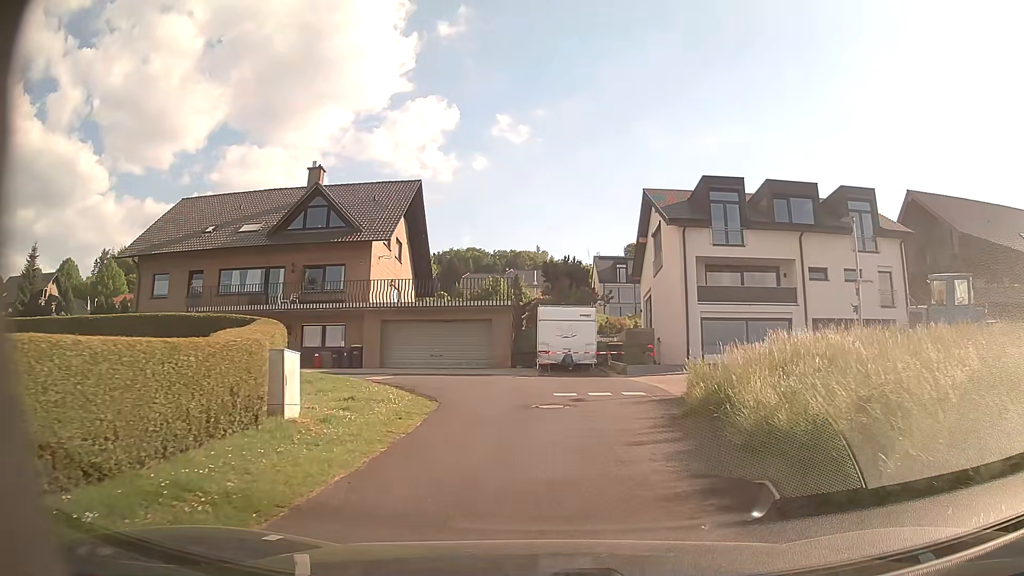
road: residential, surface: asphalt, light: Day
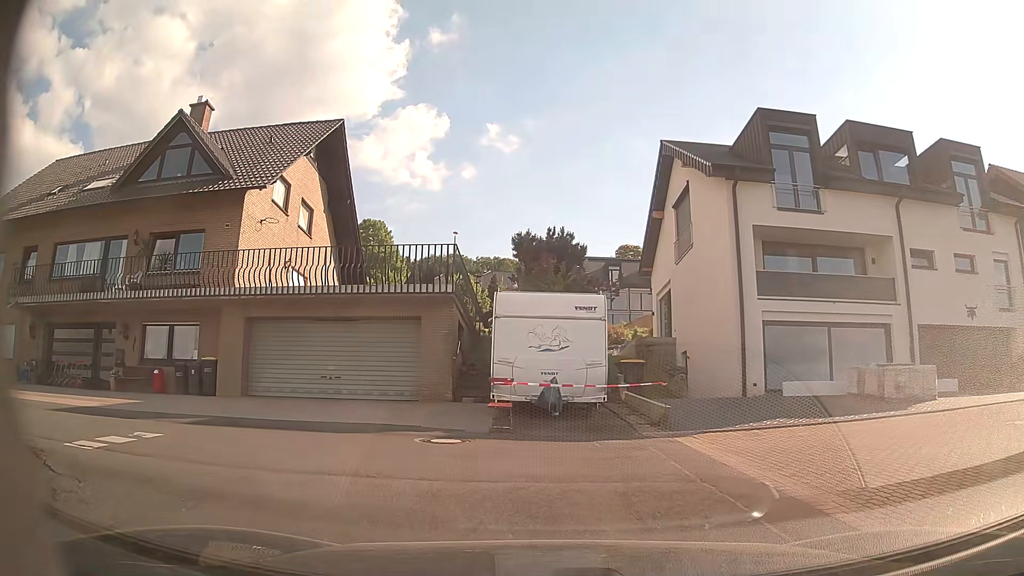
(+0.4, +12.4) m; +1°
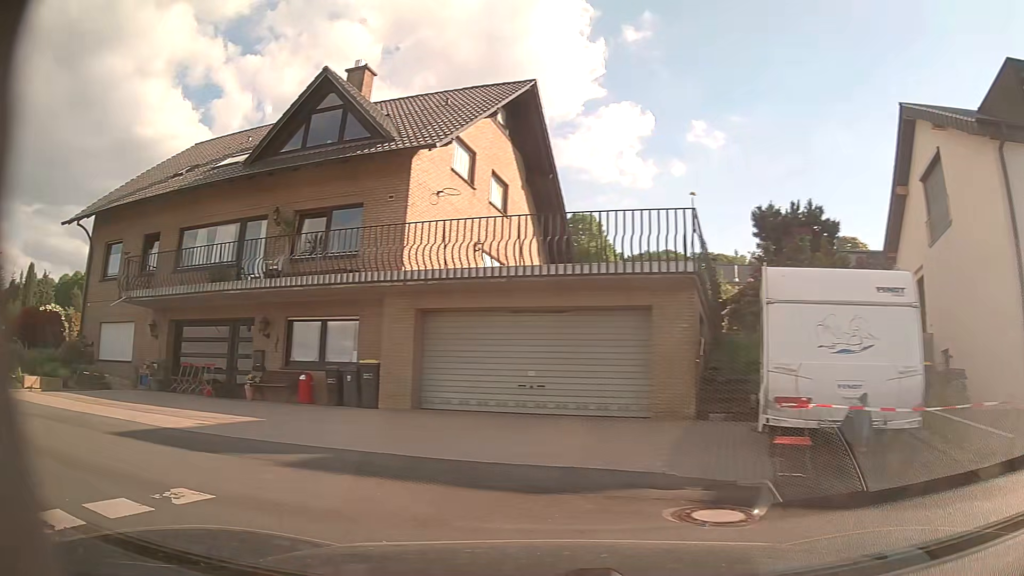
(-0.5, +4.4) m; -18°
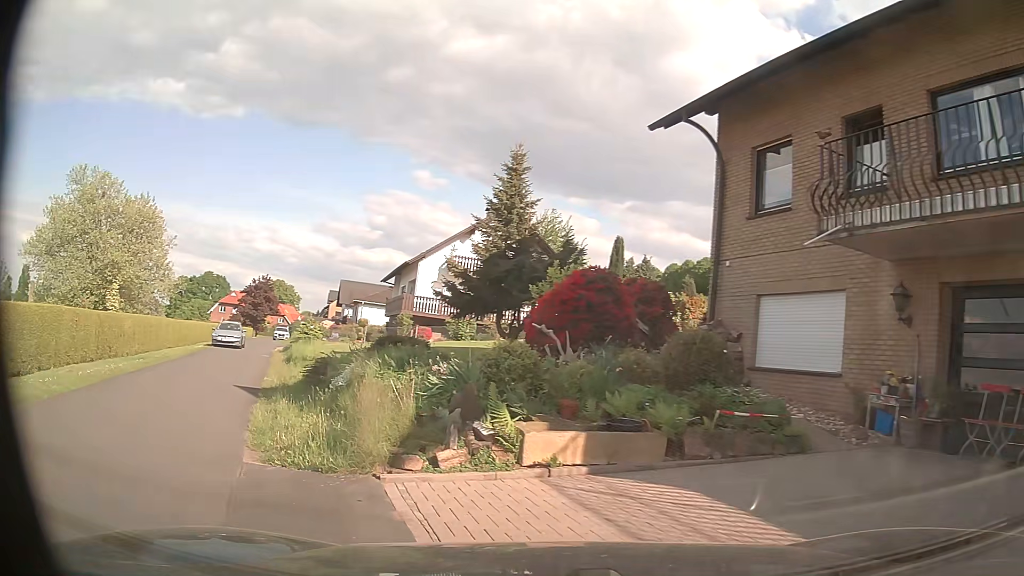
(-6.7, +9.9) m; -52°
